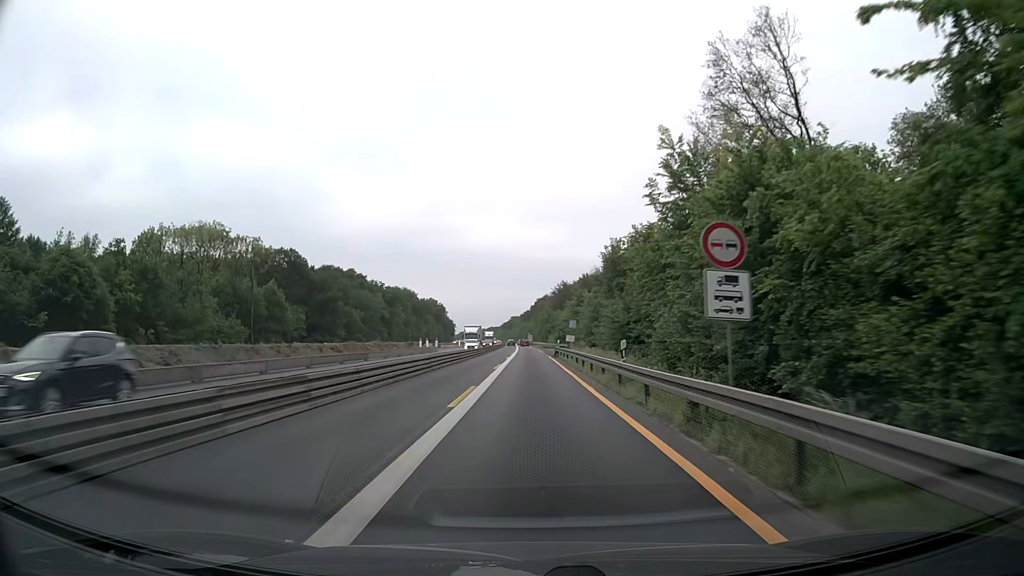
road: motorway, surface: asphalt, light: Day
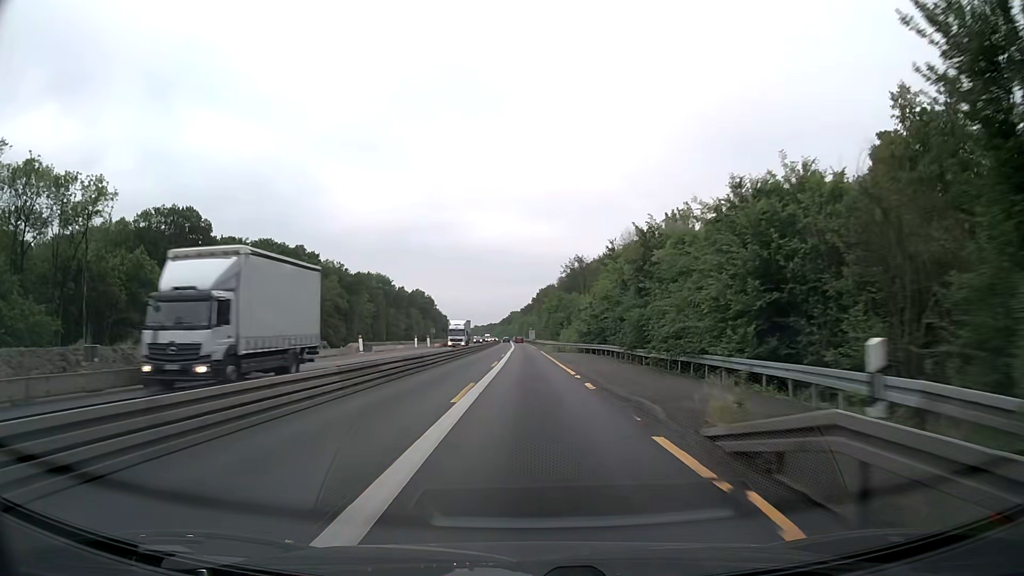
(0.0, +51.4) m; 0°
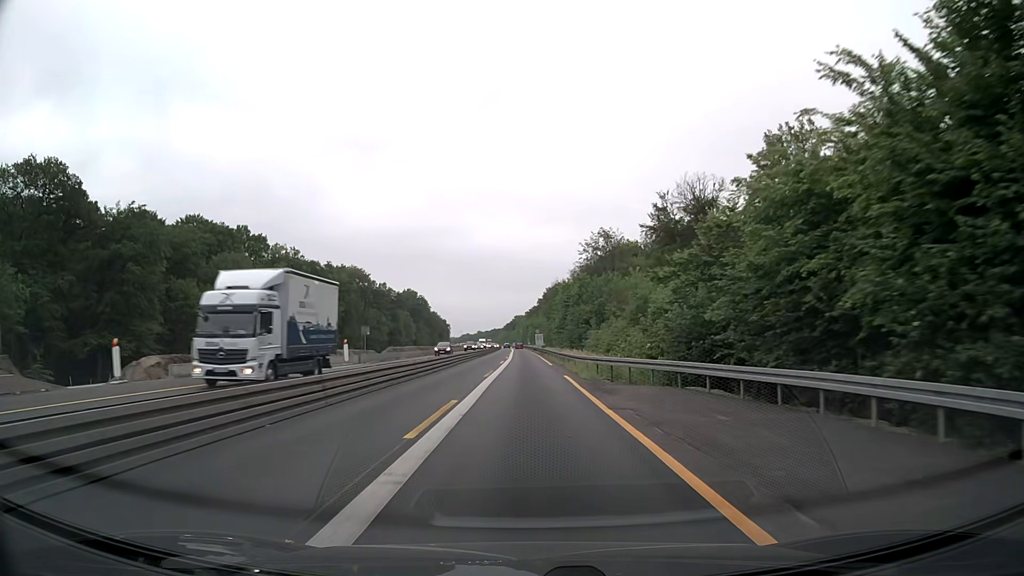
(-0.1, +38.6) m; 0°
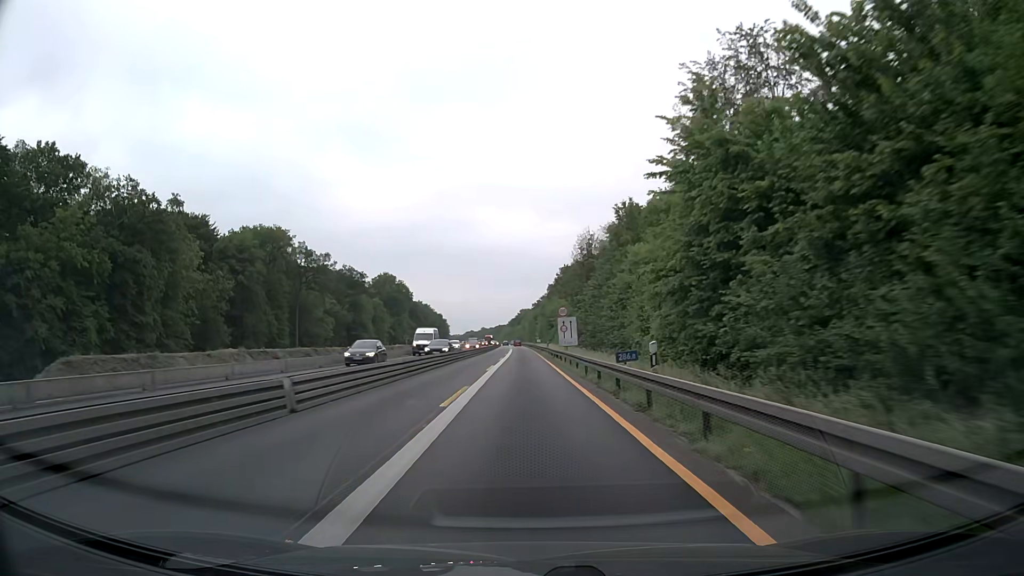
(-0.4, +64.2) m; -1°
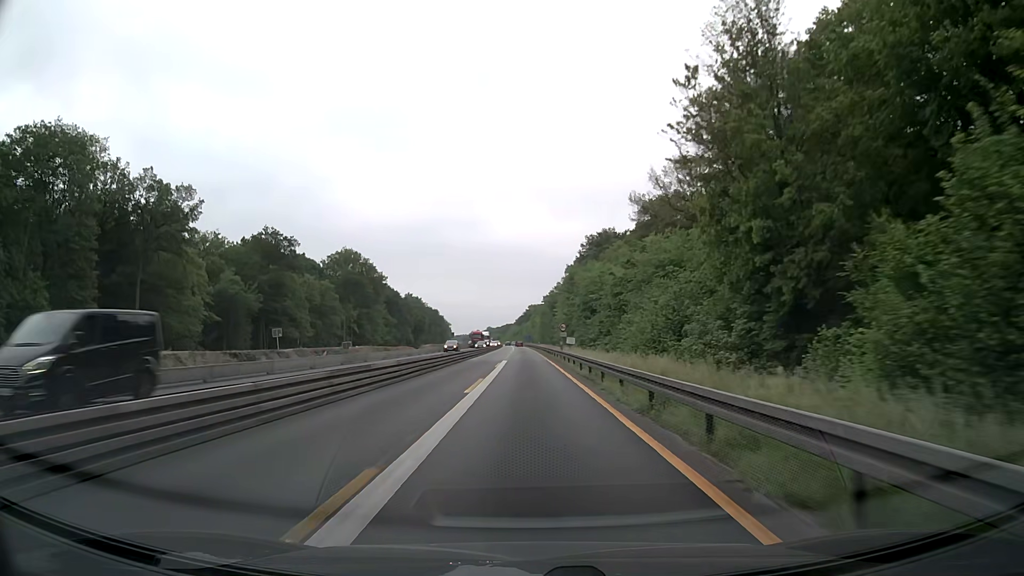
(-0.6, +64.2) m; -1°
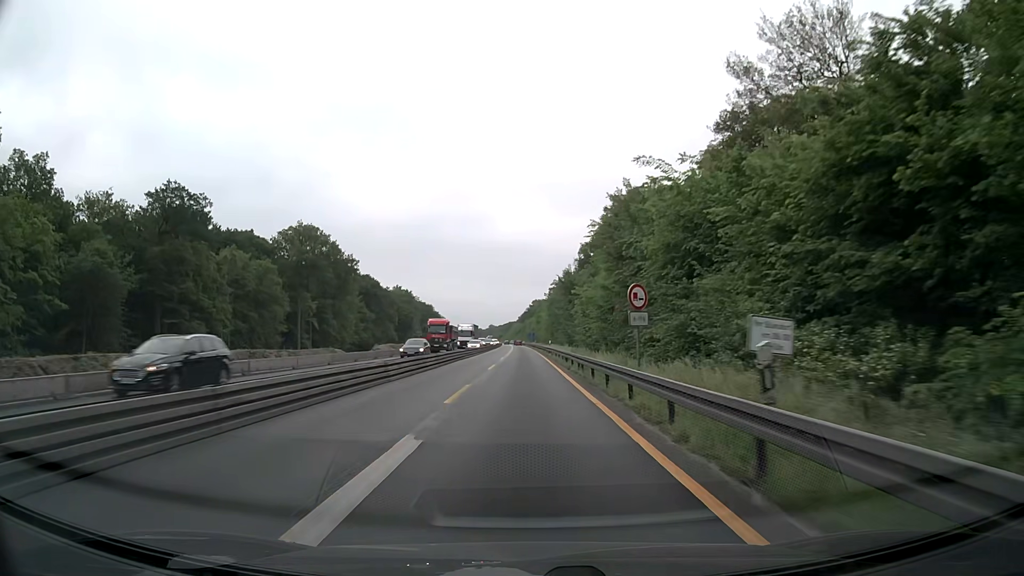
(0.0, +38.5) m; 0°
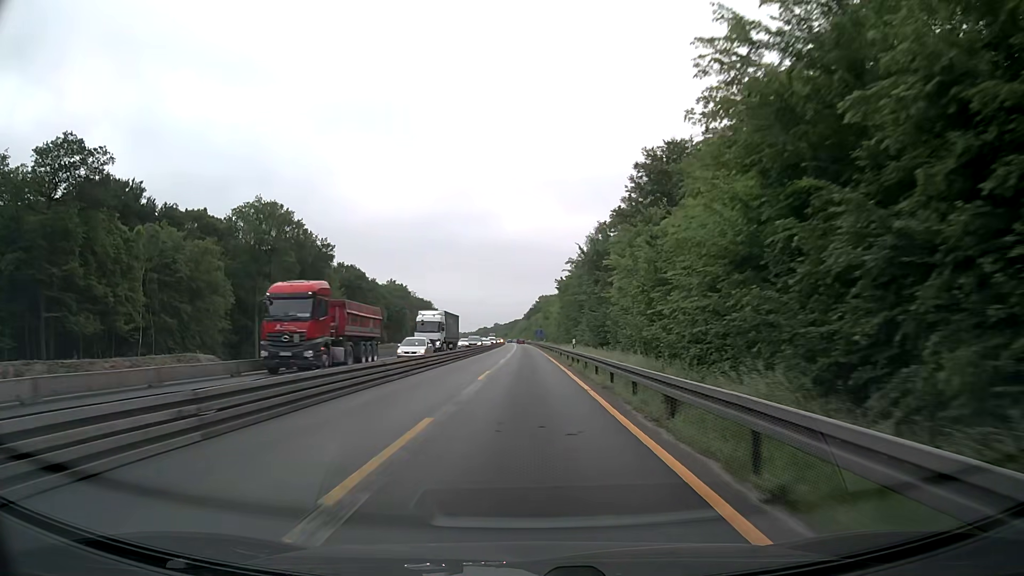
(-0.1, +25.7) m; 0°
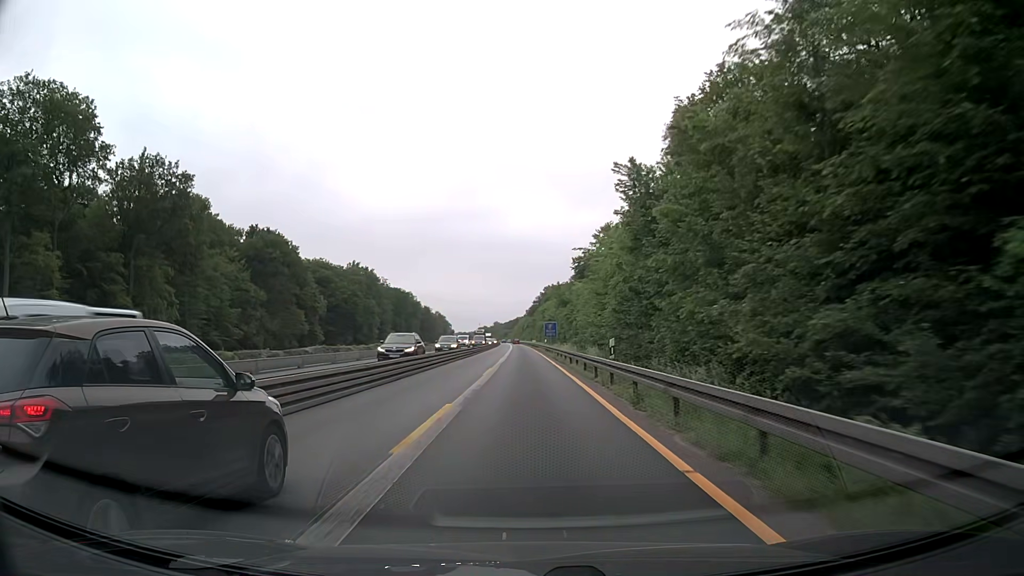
(-0.4, +64.4) m; 0°
(0, +10) (0, +20) (0, +30) (0, +40) (0, +50) (0, +60) (0, +70) (-1, +80) (-1, +90) (-1, +100) m
